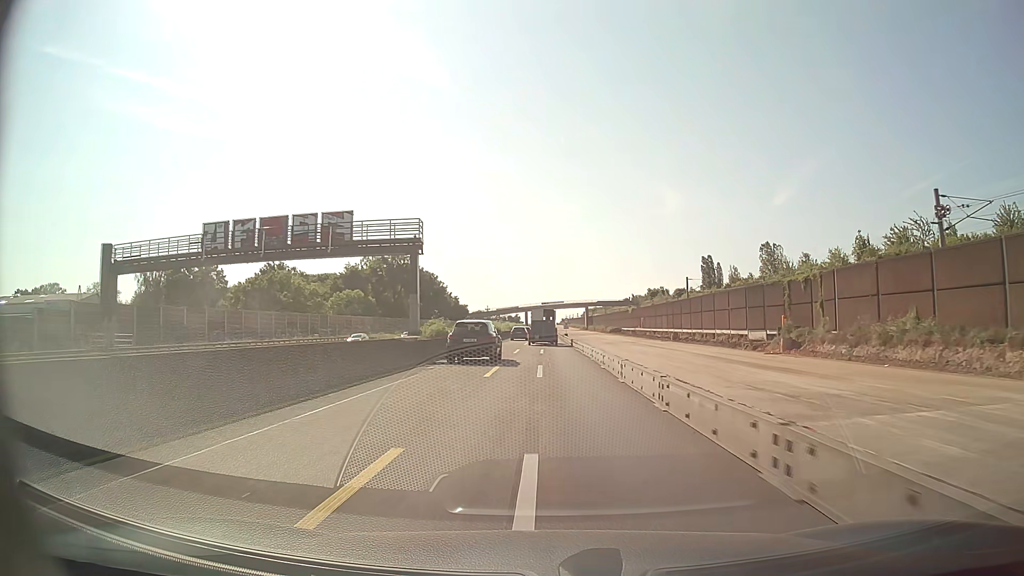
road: motorway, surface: asphalt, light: Day
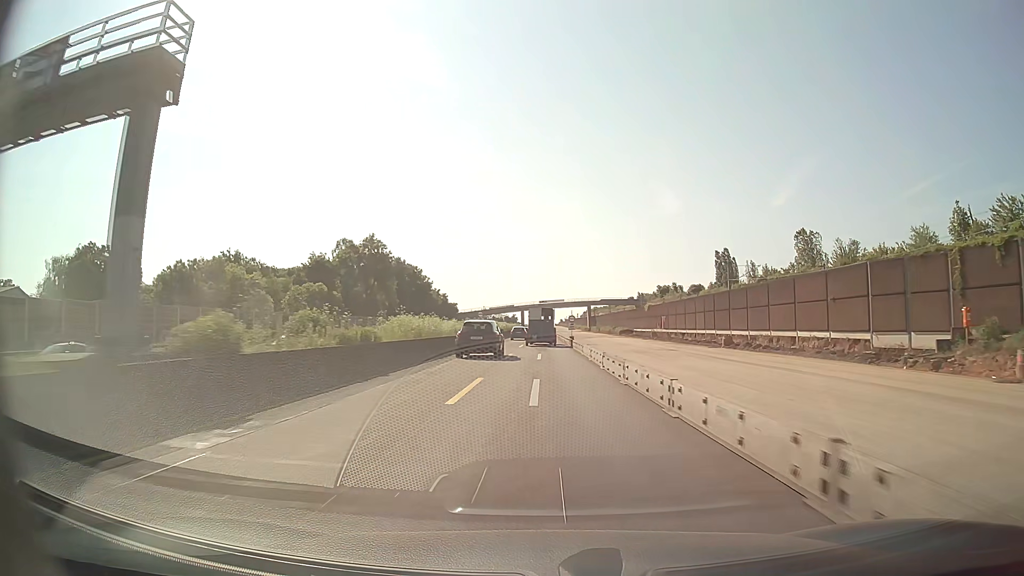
(0.0, +25.0) m; 0°
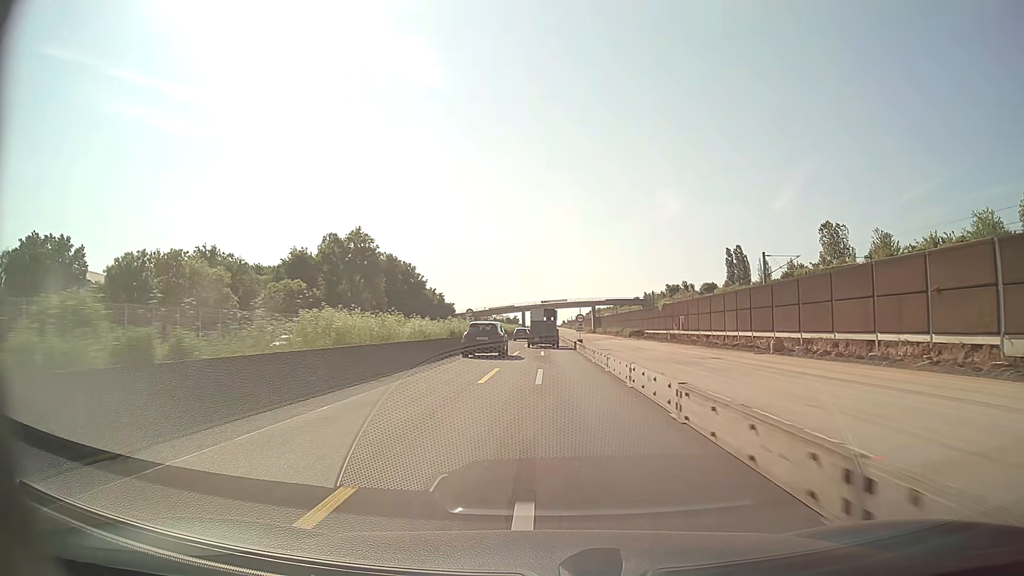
(0.0, +12.5) m; 0°
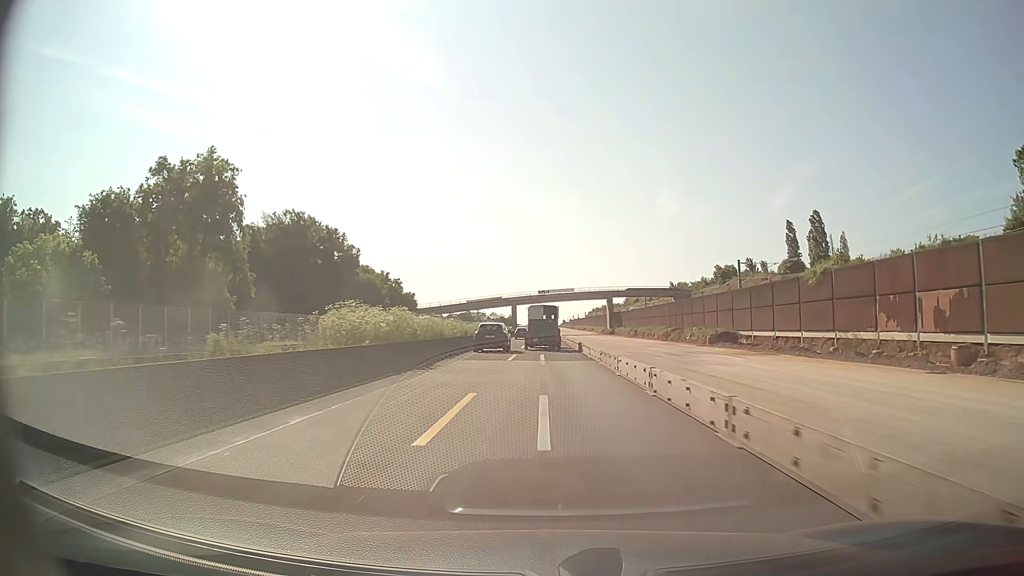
(-0.2, +62.0) m; 0°
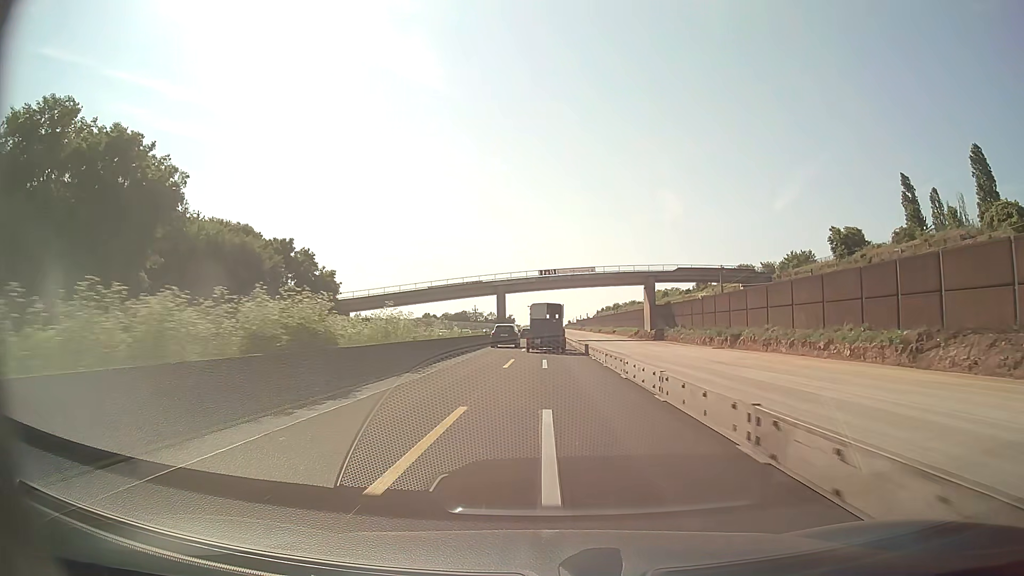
(-0.2, +60.9) m; 0°
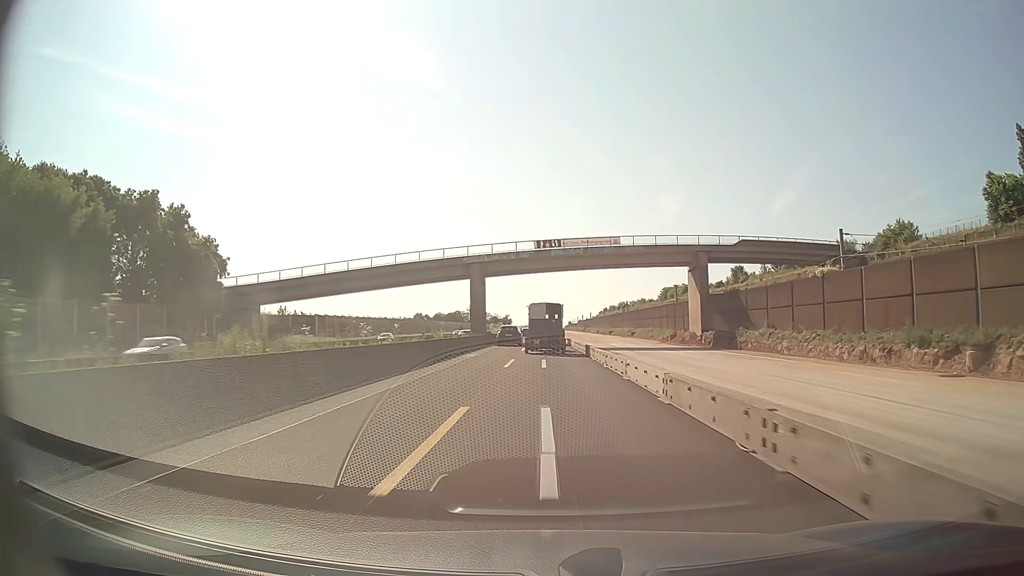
(0.0, +36.3) m; 0°
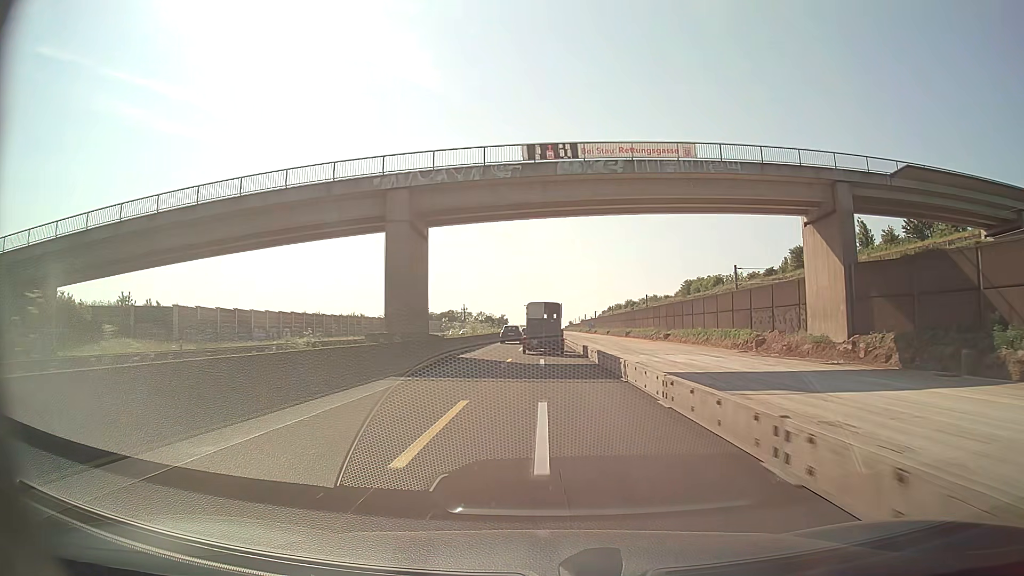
(0.0, +36.5) m; 0°
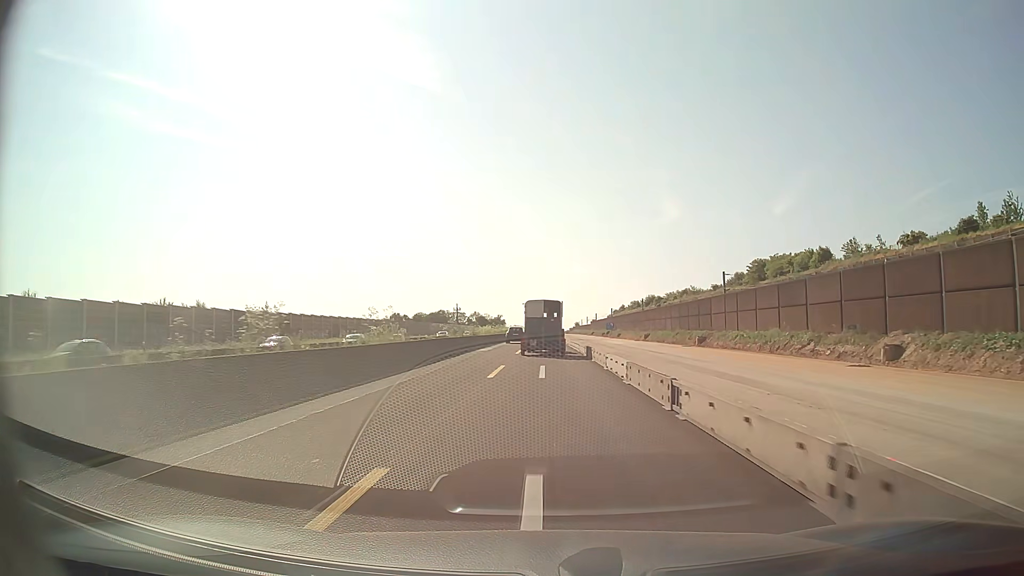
(0.0, +61.4) m; 0°
(0, +10) (0, +20) (0, +30) (0, +40) (0, +50) (0, +60) (0, +70) (0, +80) (0, +90) (0, +100) m
